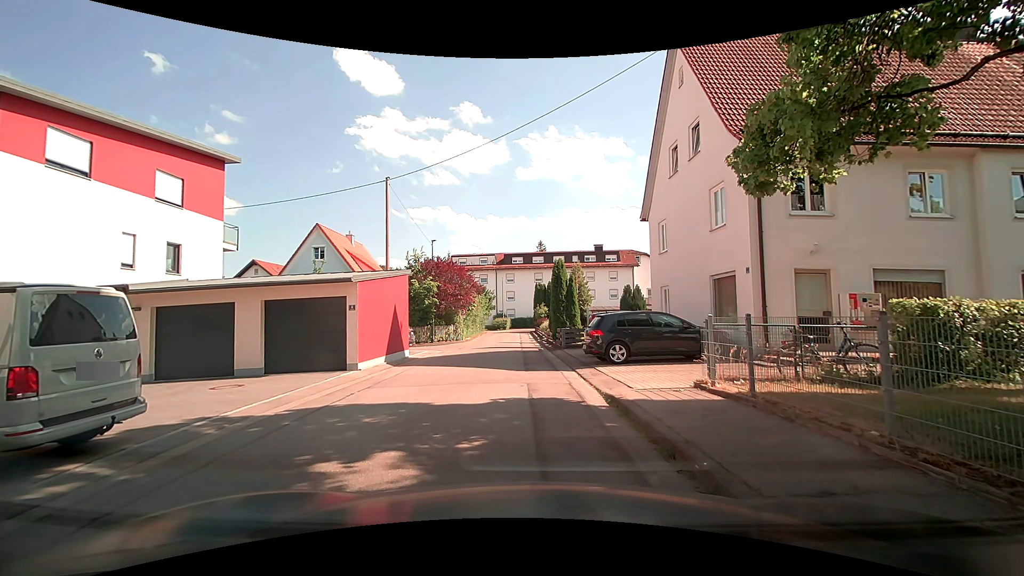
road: residential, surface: asphalt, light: Day
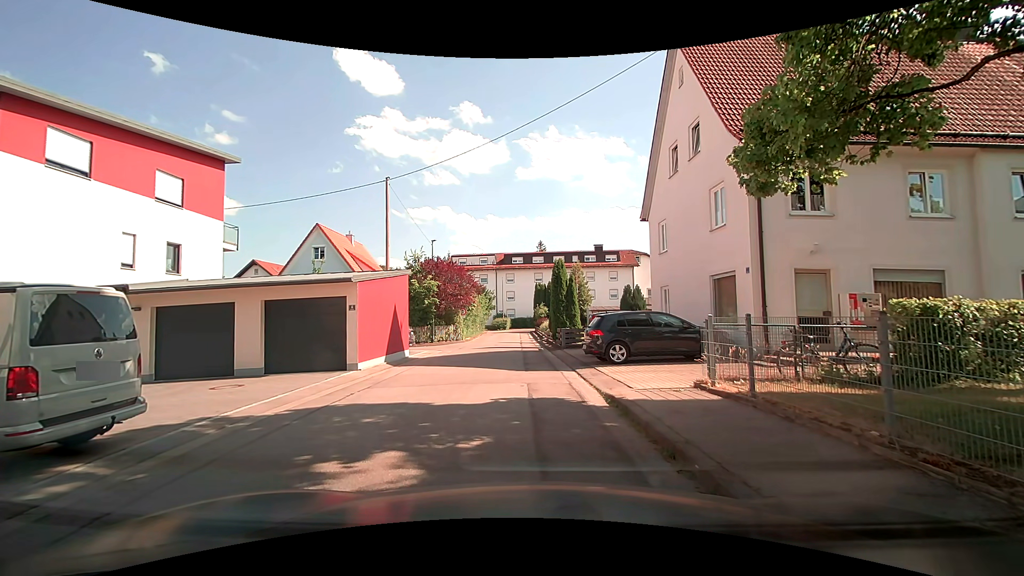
(0.0, 0.0) m; 0°
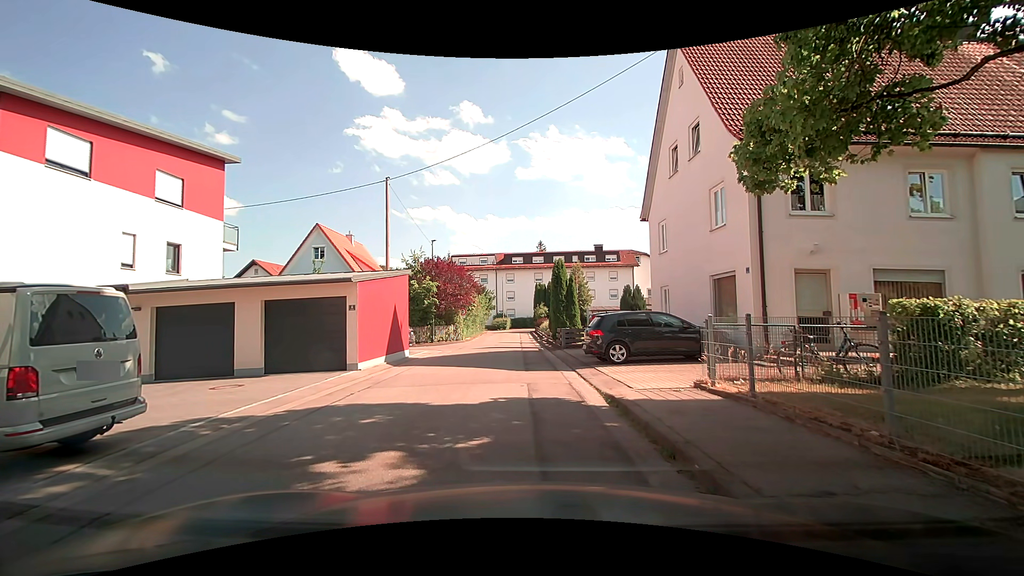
(0.0, 0.0) m; 0°
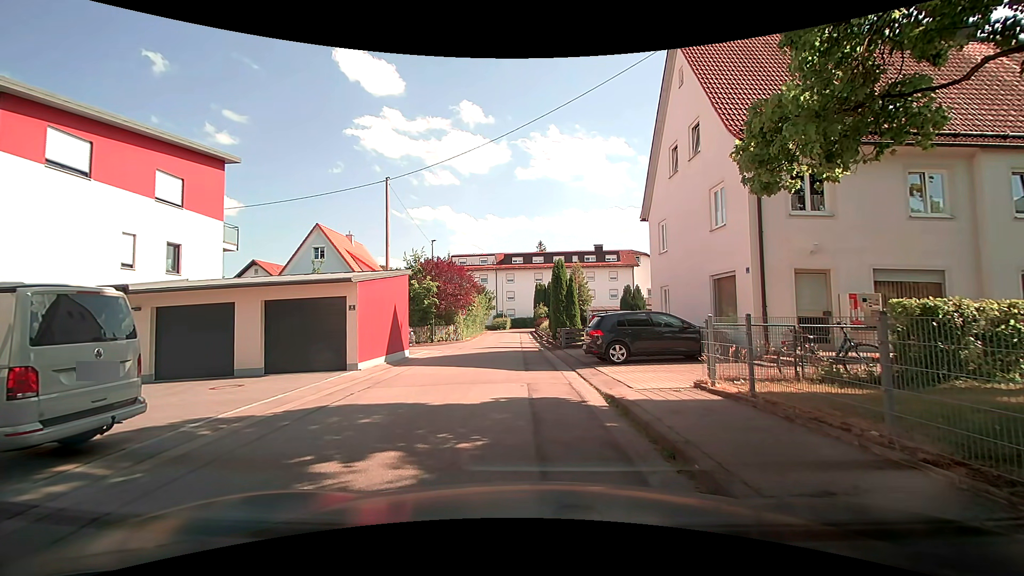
(0.0, 0.0) m; 0°
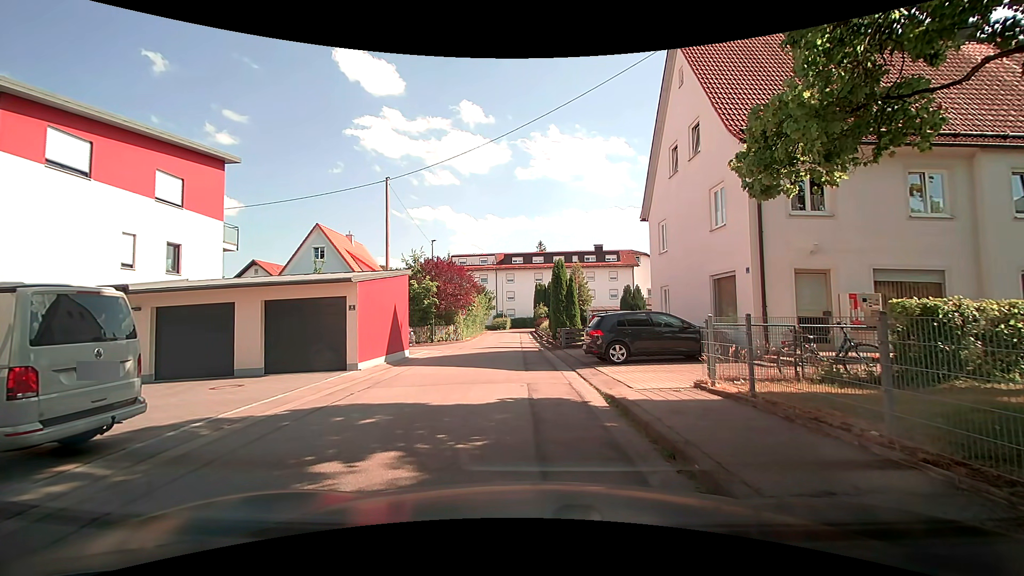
(0.0, 0.0) m; 0°
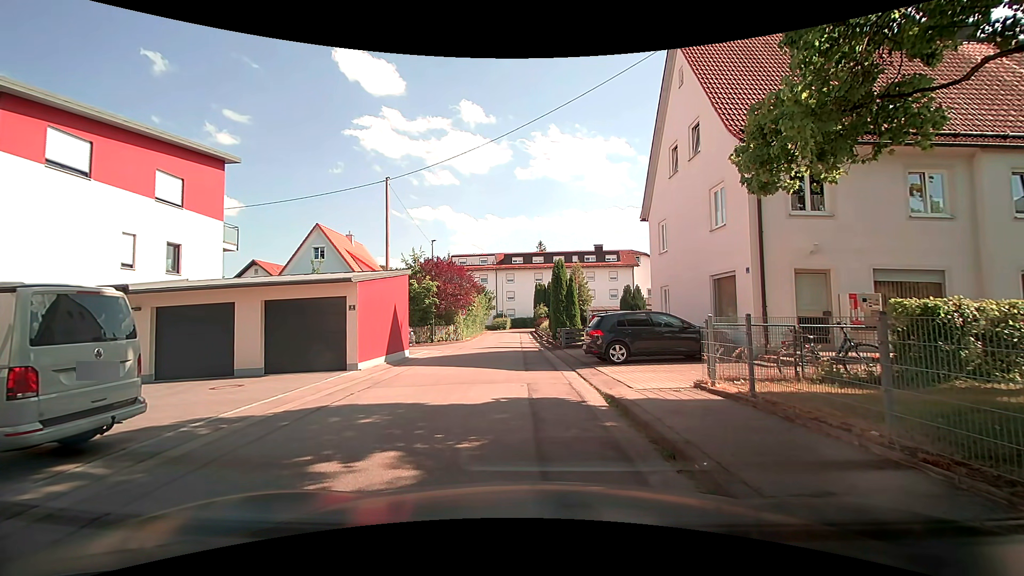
(0.0, 0.0) m; 0°
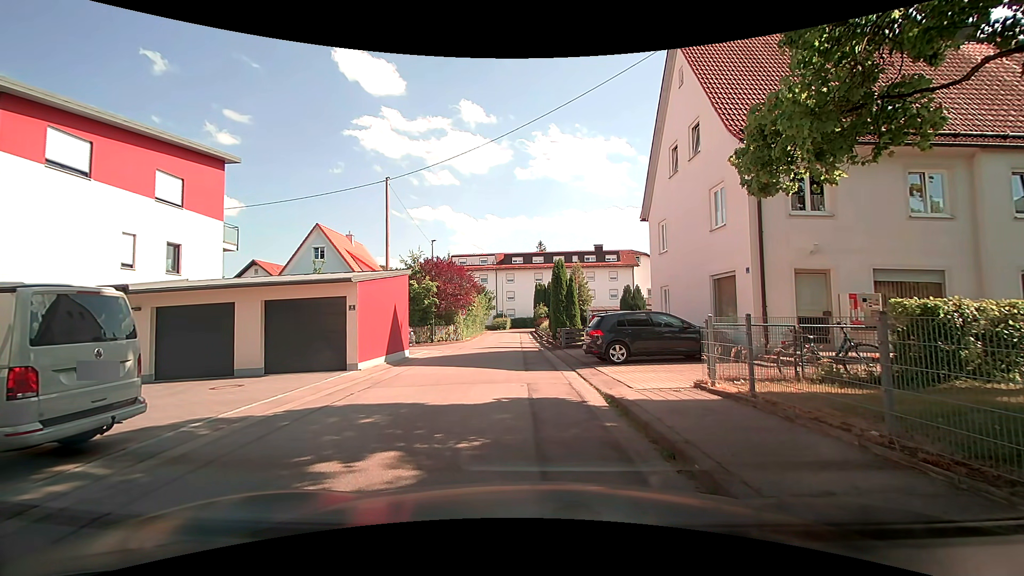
(0.0, 0.0) m; 0°
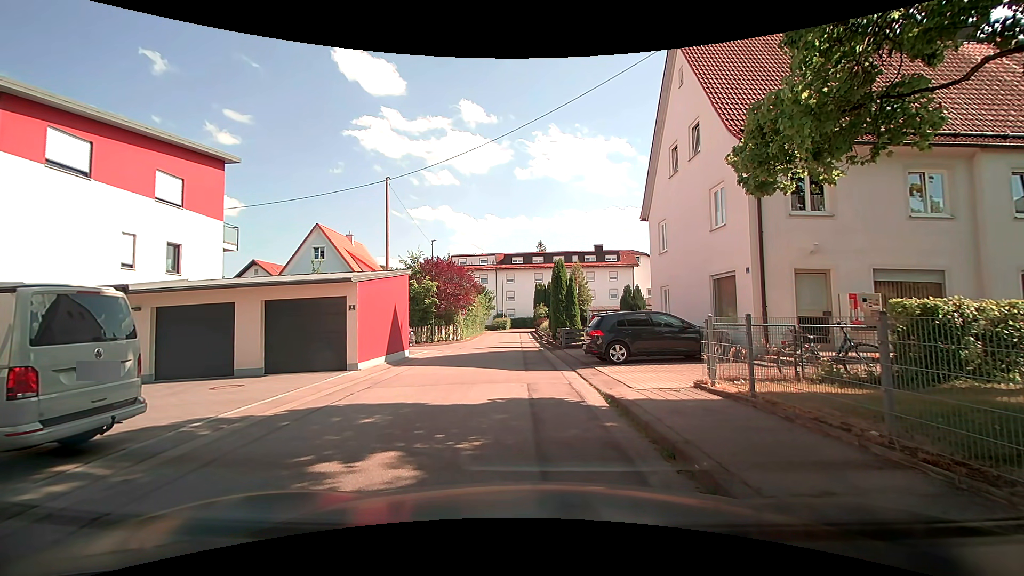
(0.0, 0.0) m; 0°
